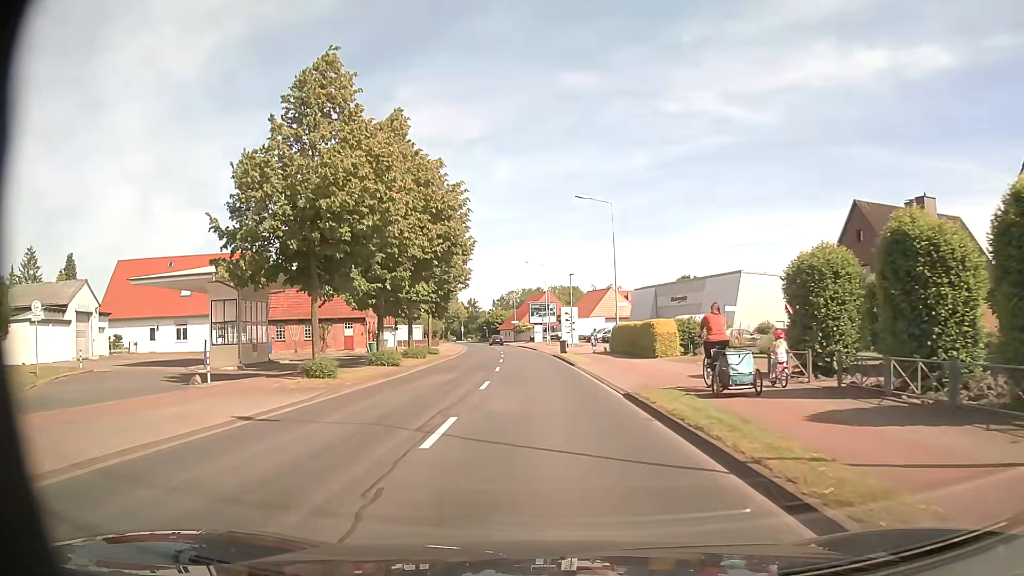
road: secondary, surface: asphalt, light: Day
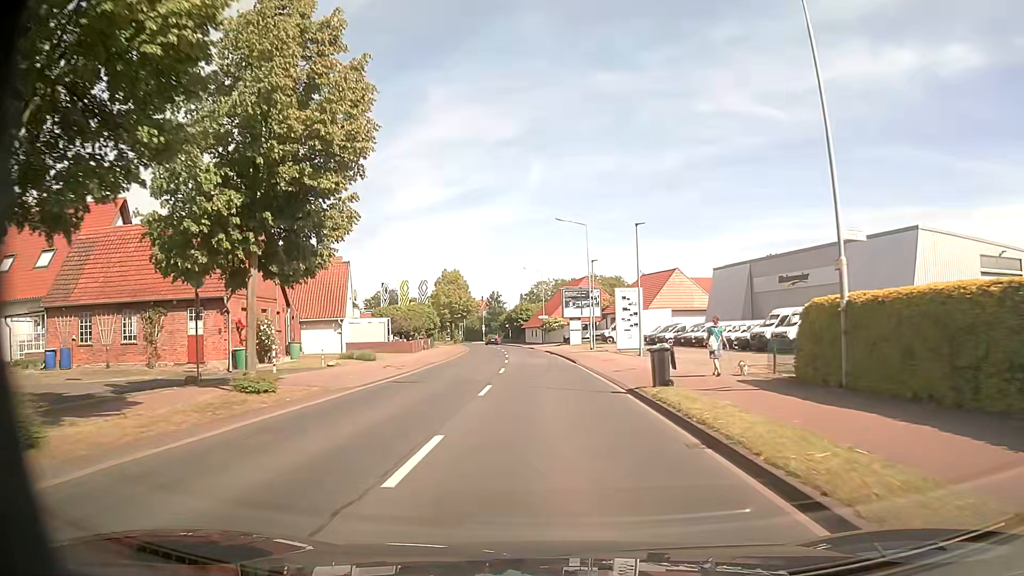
(-0.6, +29.3) m; -3°
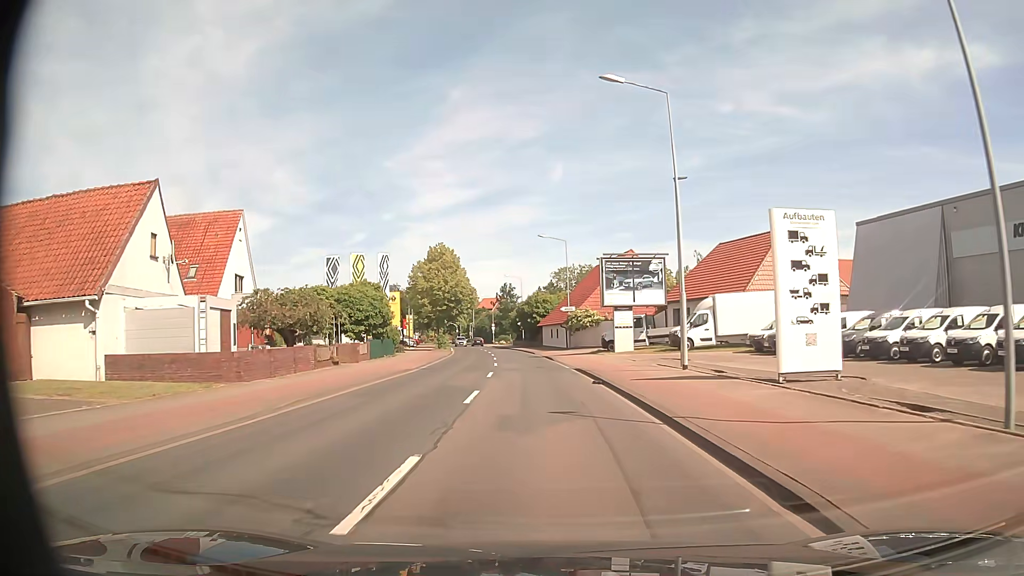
(-0.5, +28.5) m; -2°
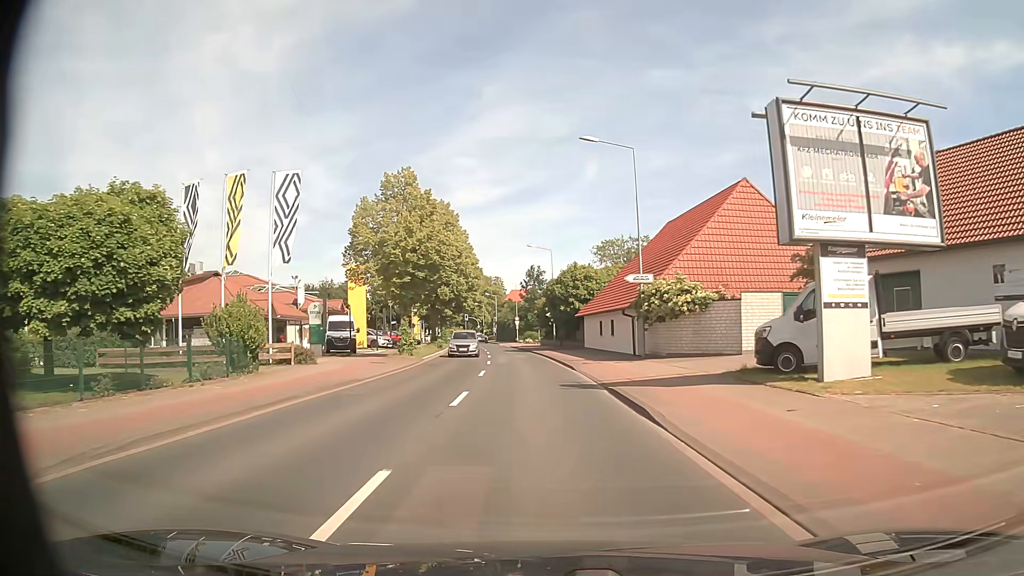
(-0.8, +28.1) m; -3°
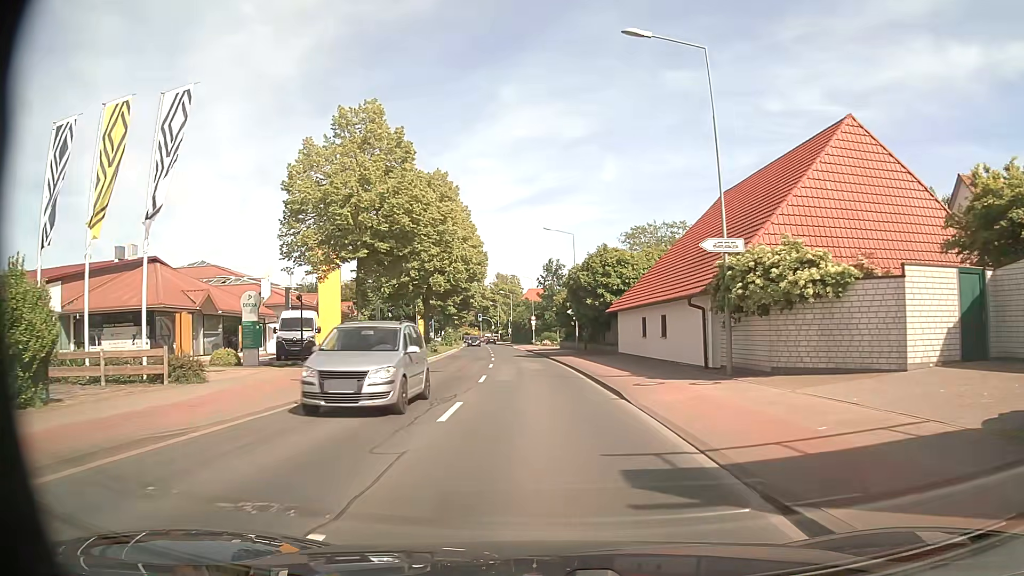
(-0.2, +11.2) m; -2°
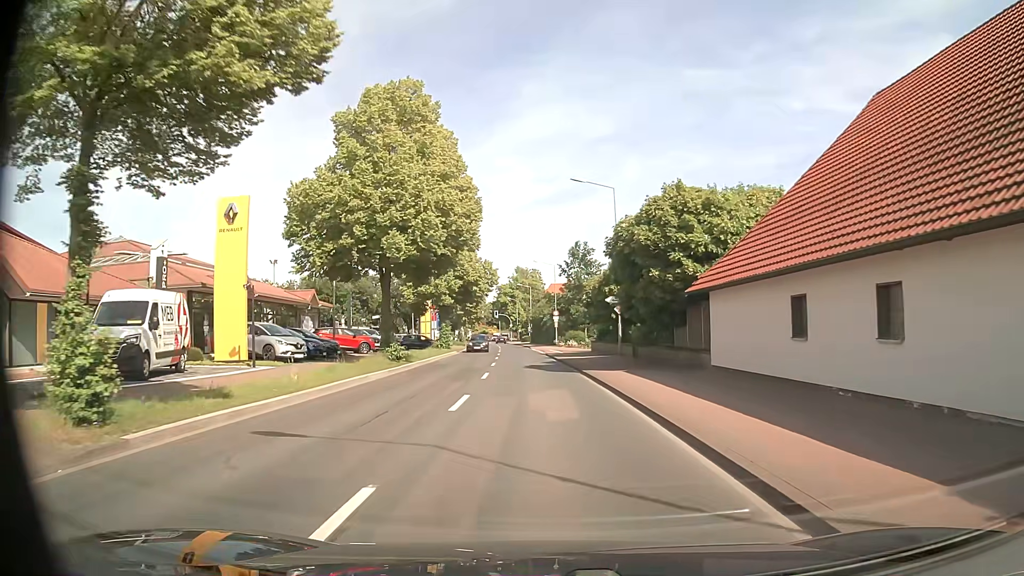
(-0.3, +16.7) m; -1°
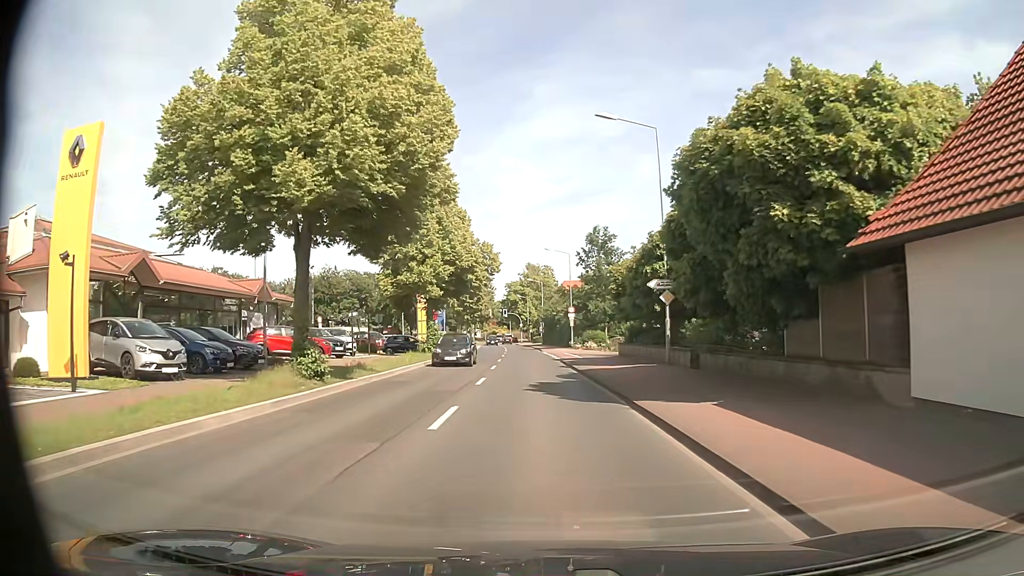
(-0.2, +11.1) m; -1°
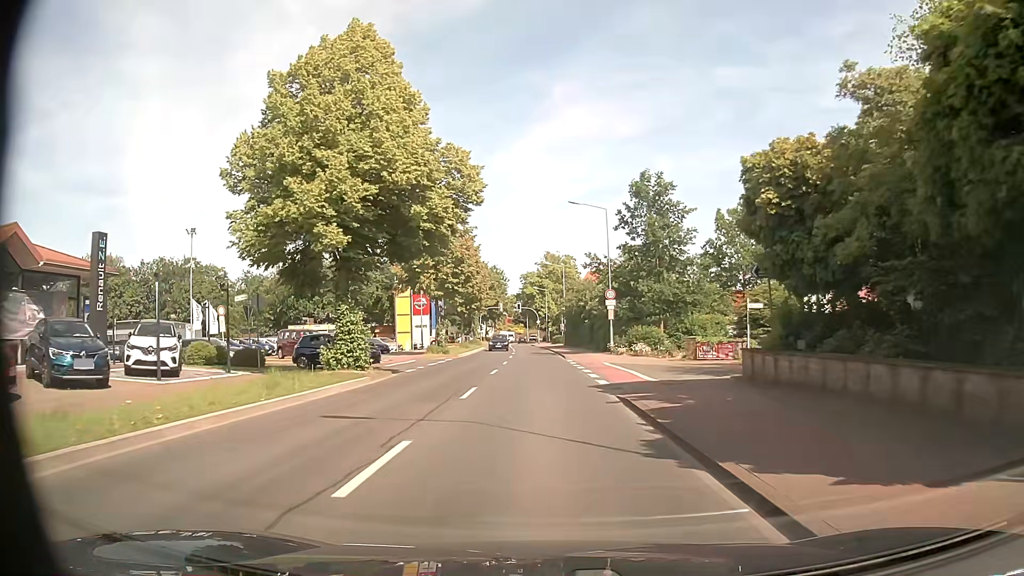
(-0.4, +22.3) m; -2°
(0, +10) (0, +20) (0, +30) (-1, +40) (-1, +50) (-1, +60) (-2, +70) (-3, +80) (-3, +90) (-4, +100) m
